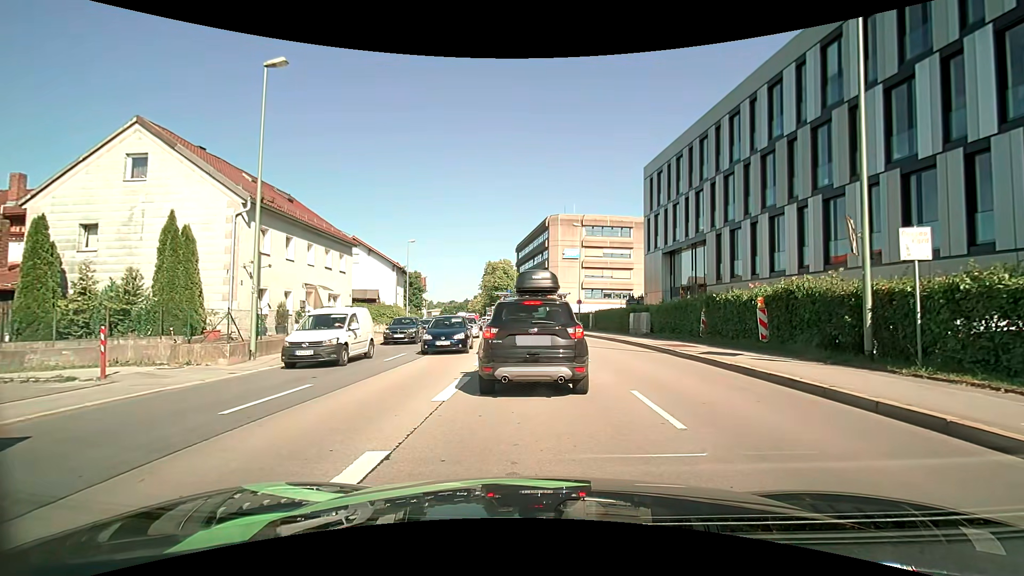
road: primary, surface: asphalt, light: Day
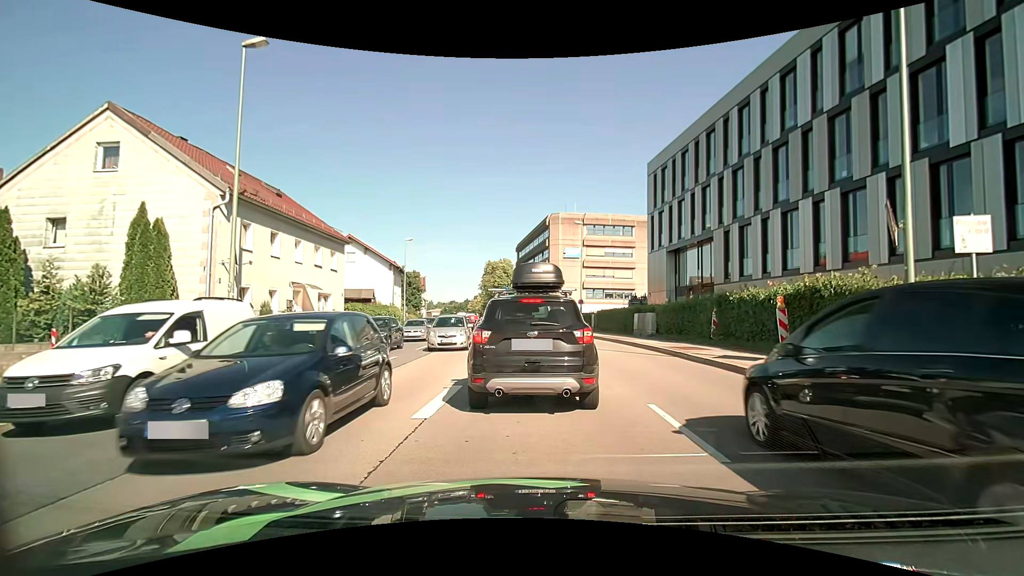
(0.0, +1.3) m; 0°
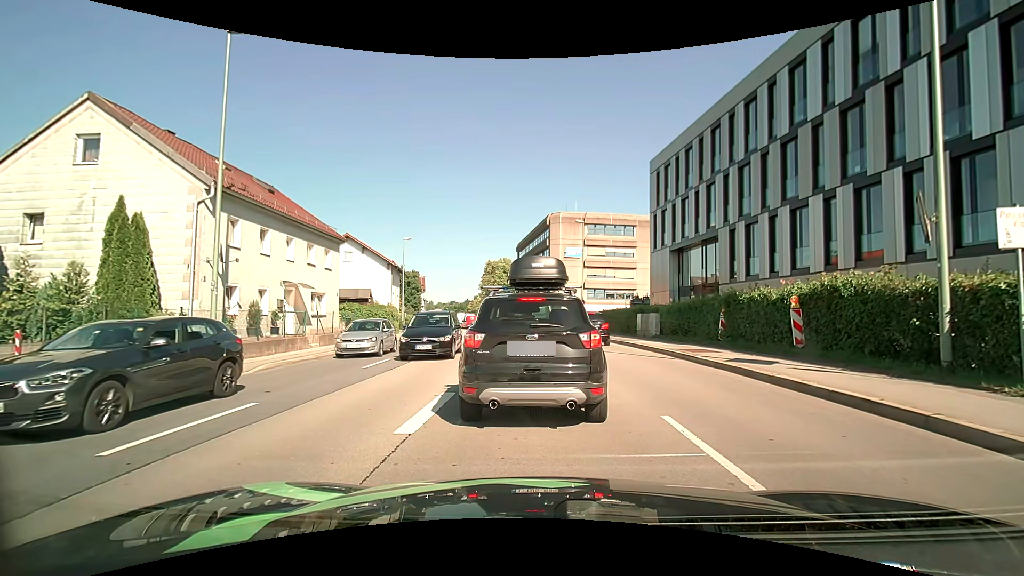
(0.0, +0.9) m; 0°
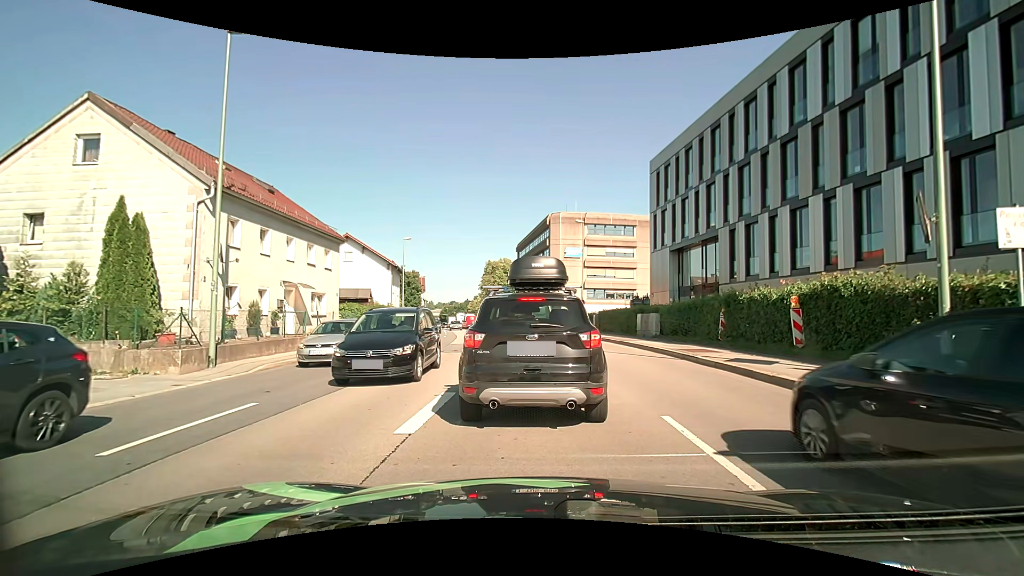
(0.0, 0.0) m; 0°
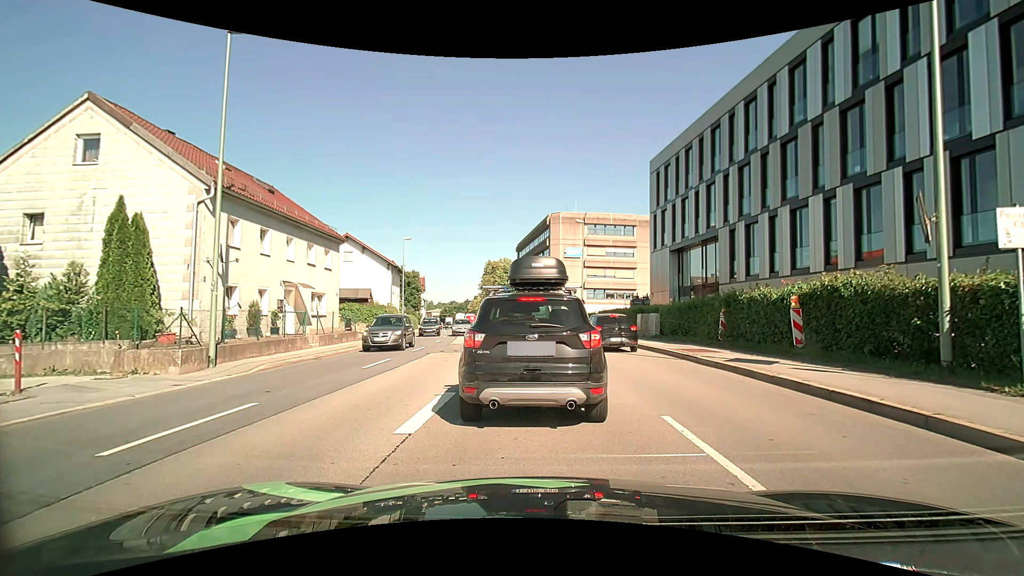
(0.0, 0.0) m; 0°
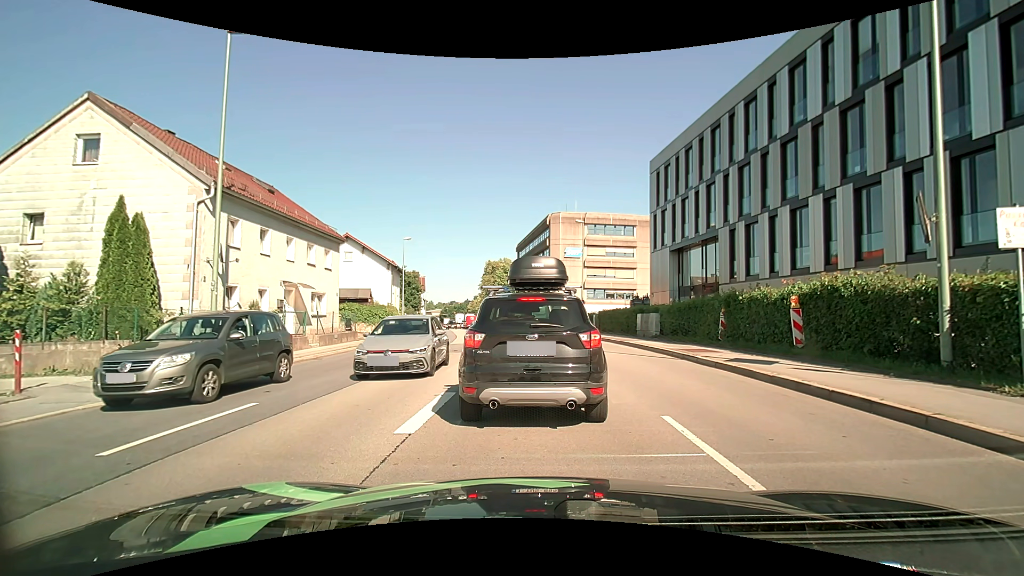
(0.0, 0.0) m; 0°
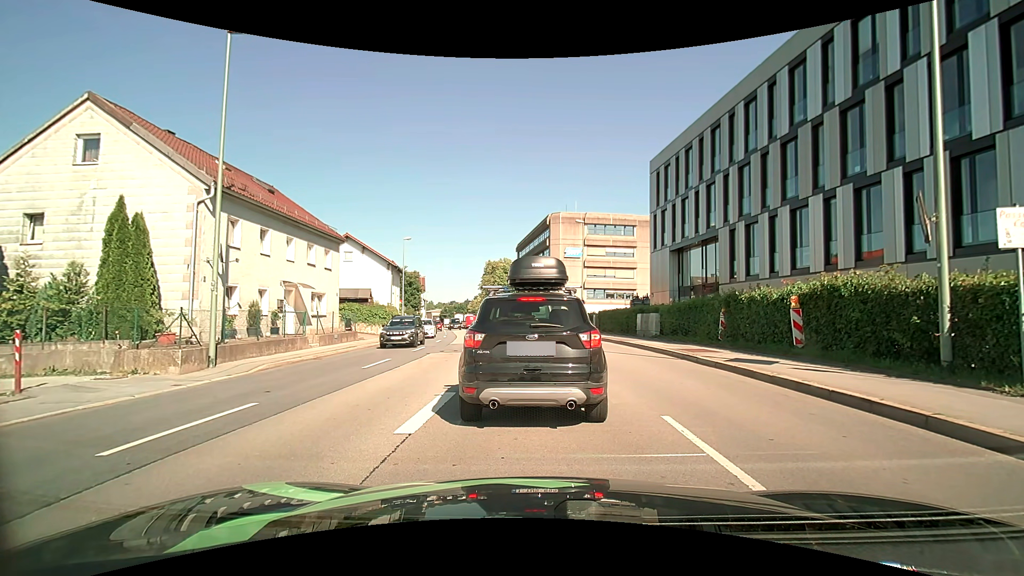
(0.0, 0.0) m; 0°
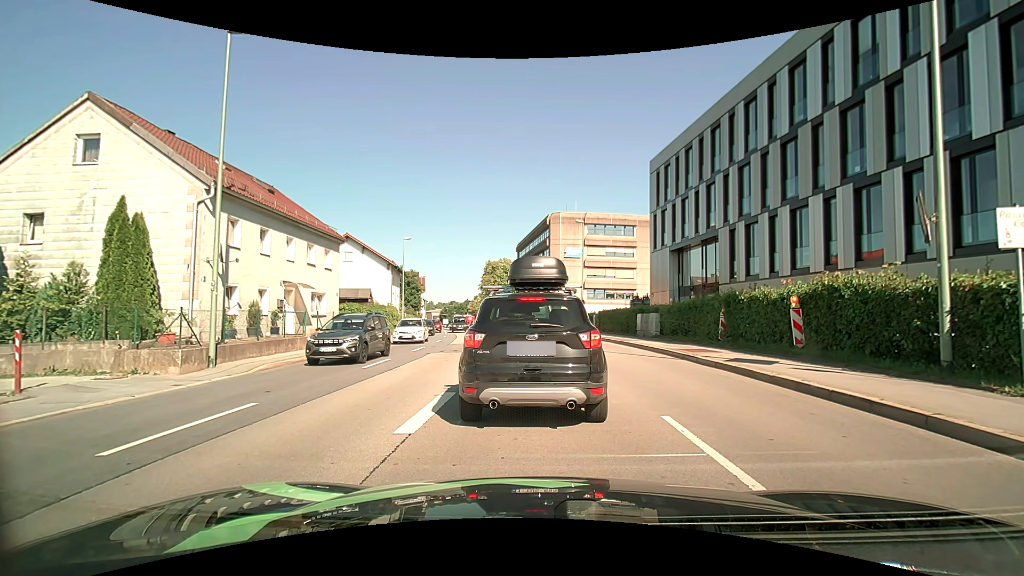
(0.0, 0.0) m; 0°
